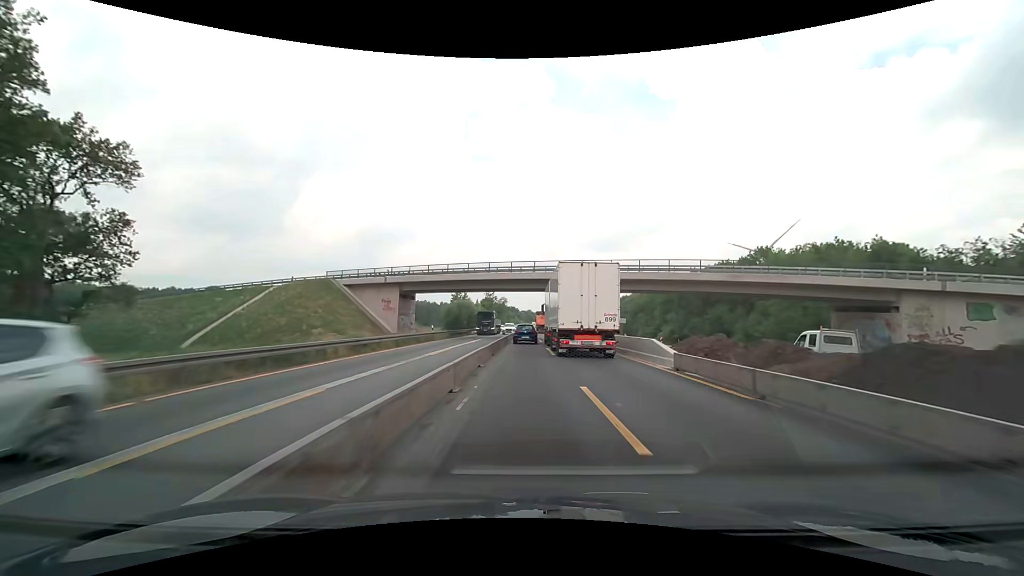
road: motorway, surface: concrete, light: Day
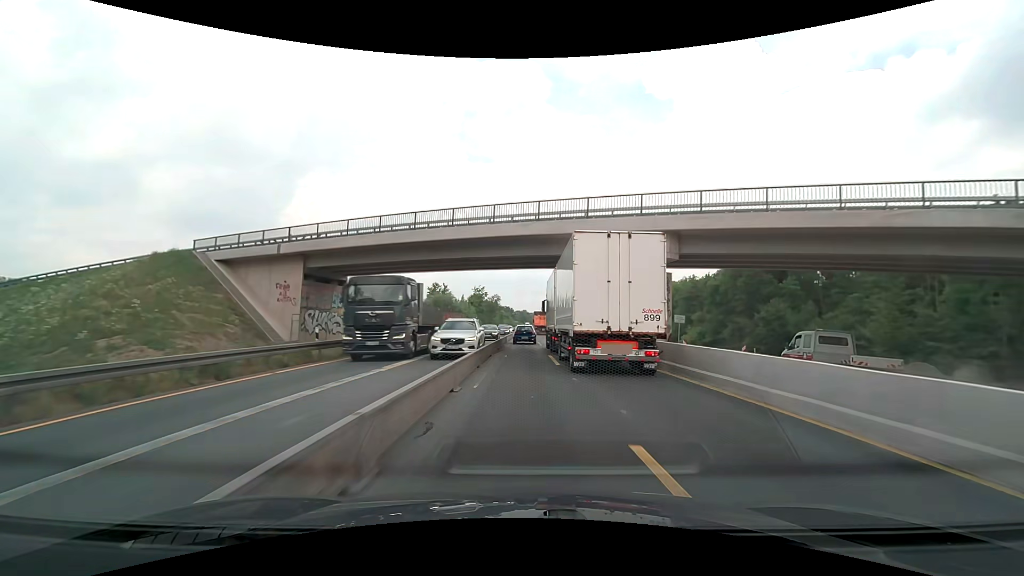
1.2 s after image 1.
(+0.1, +23.9) m; +1°
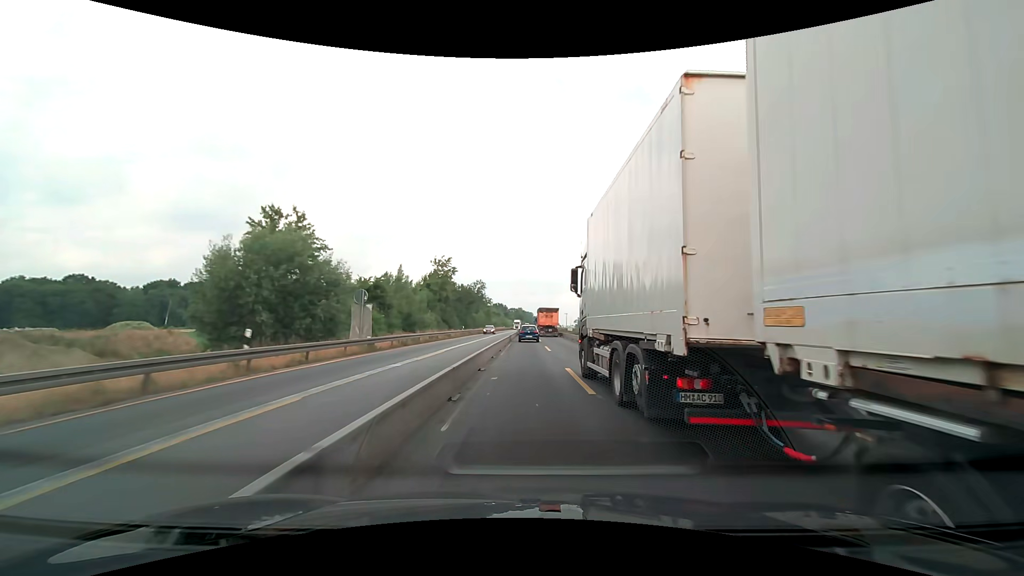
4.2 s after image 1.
(0.0, +61.6) m; 0°
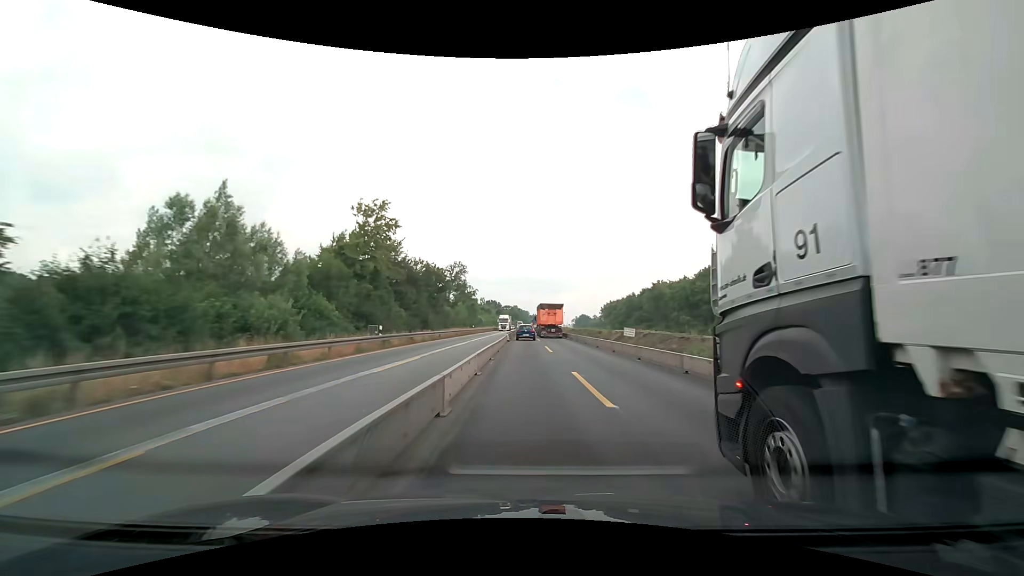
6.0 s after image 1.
(+0.2, +37.8) m; +1°
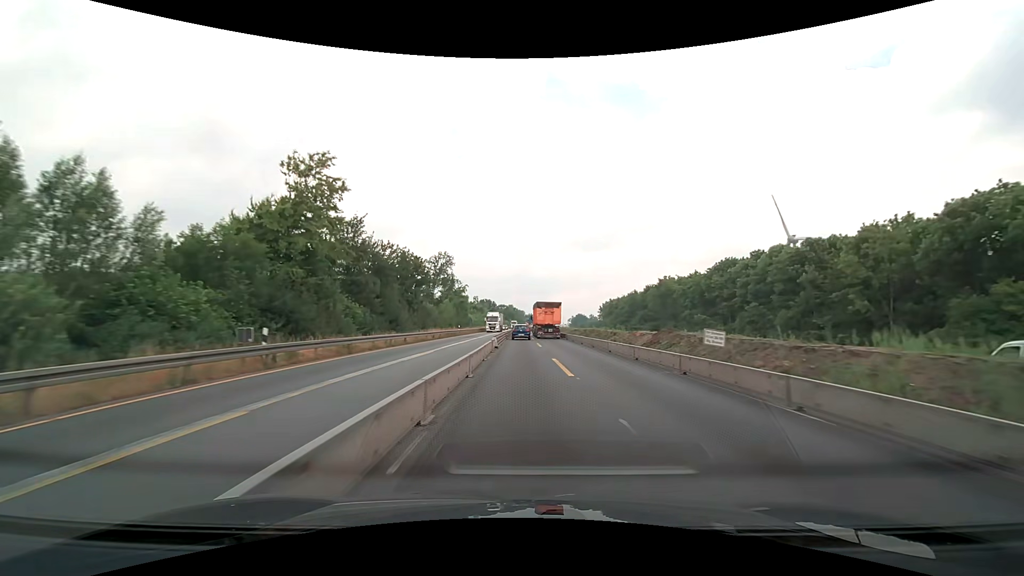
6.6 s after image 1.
(+0.1, +12.7) m; 0°
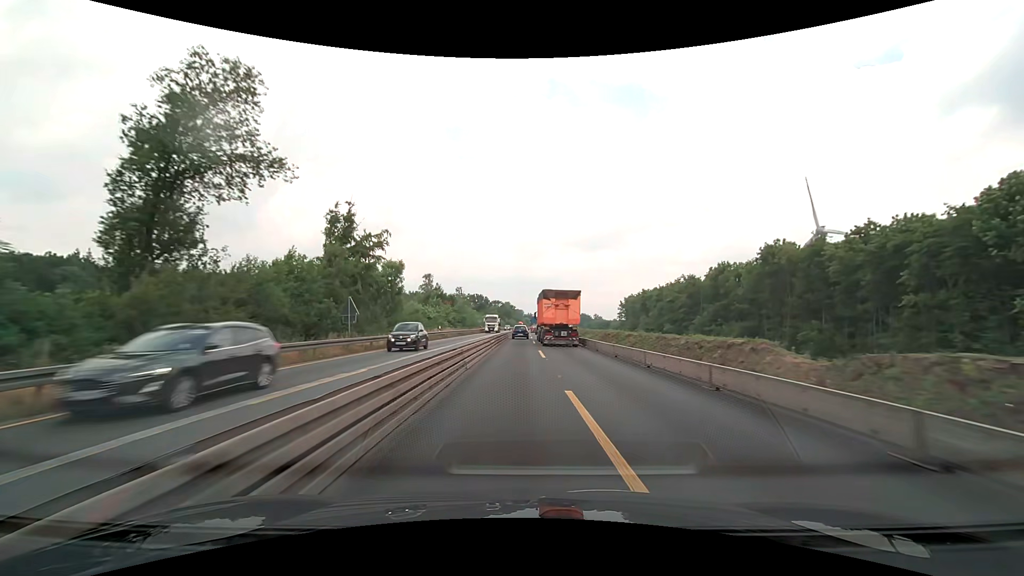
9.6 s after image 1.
(+0.3, +63.8) m; 0°
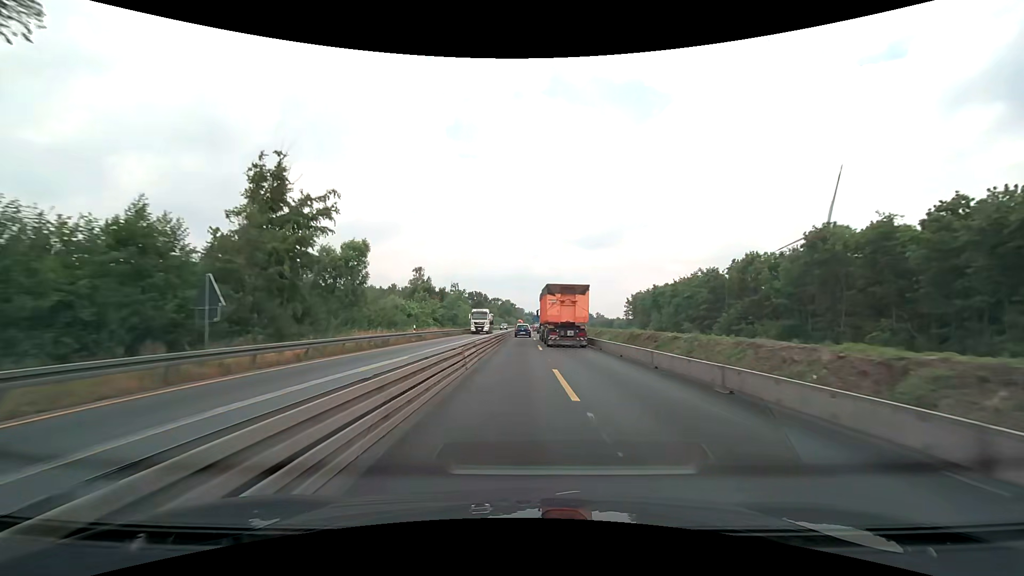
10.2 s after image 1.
(0.0, +12.8) m; 0°
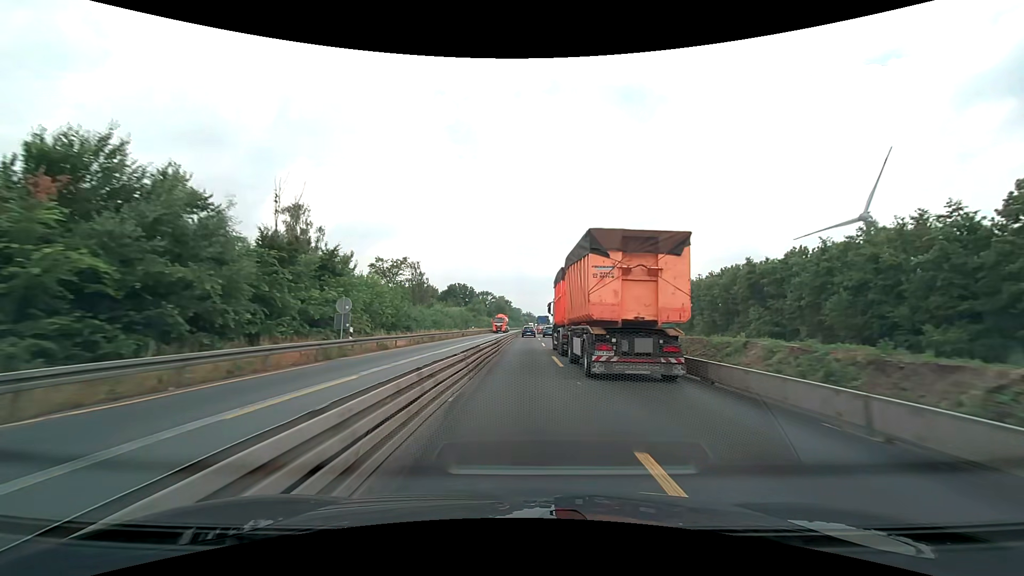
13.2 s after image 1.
(0.0, +64.2) m; 0°
(0, +10) (0, +20) (0, +30) (0, +40) (0, +50) (+1, +60) (+1, +70) (+1, +80) (+1, +90) (+1, +100) m
